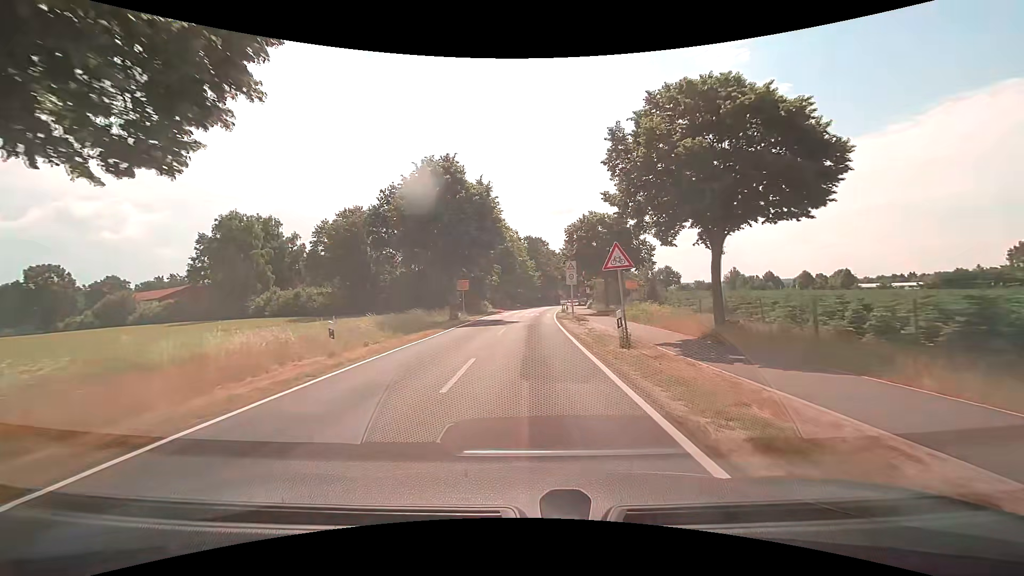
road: secondary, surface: asphalt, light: Day
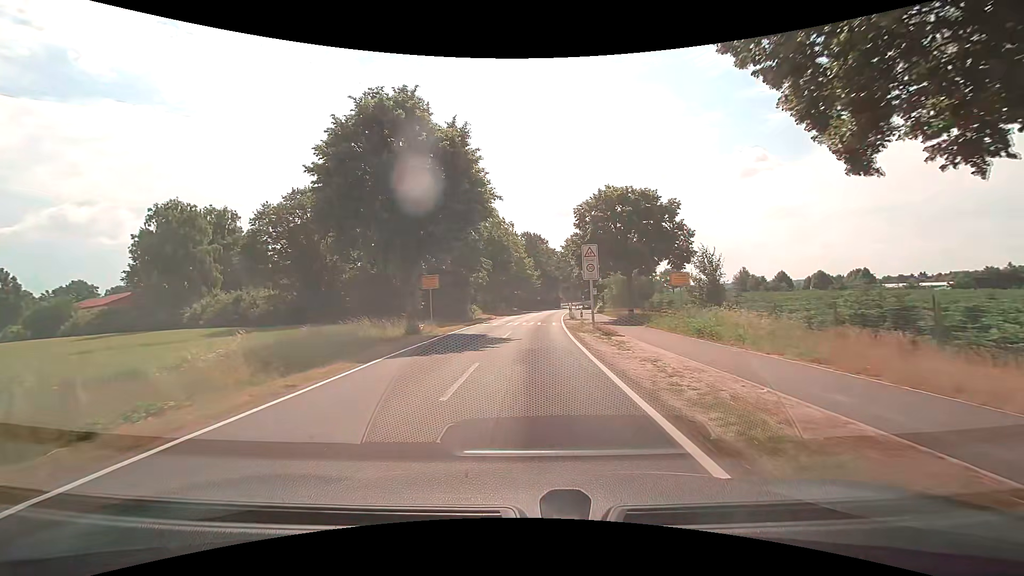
(0.0, +11.9) m; 0°
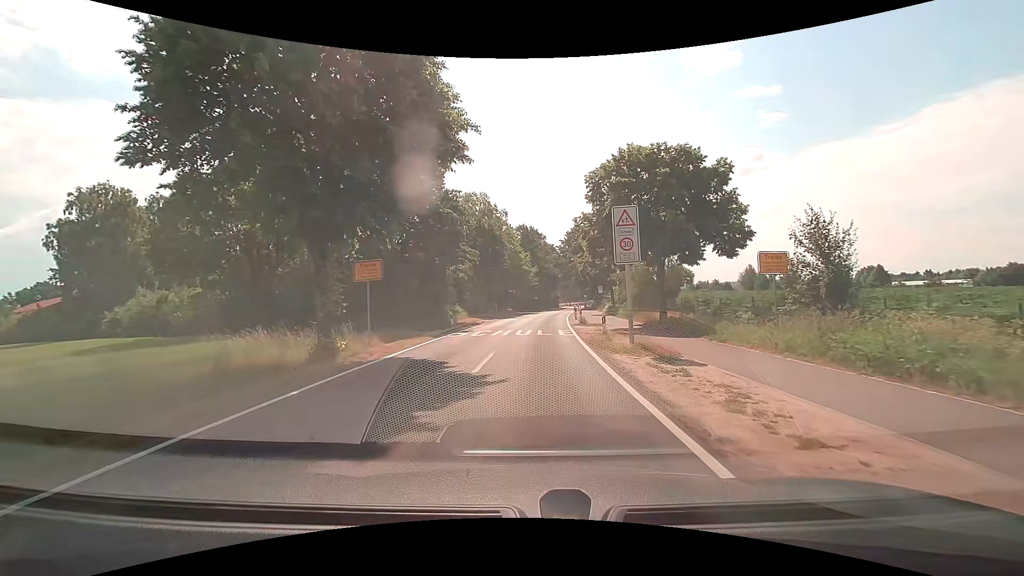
(0.0, +9.5) m; 0°
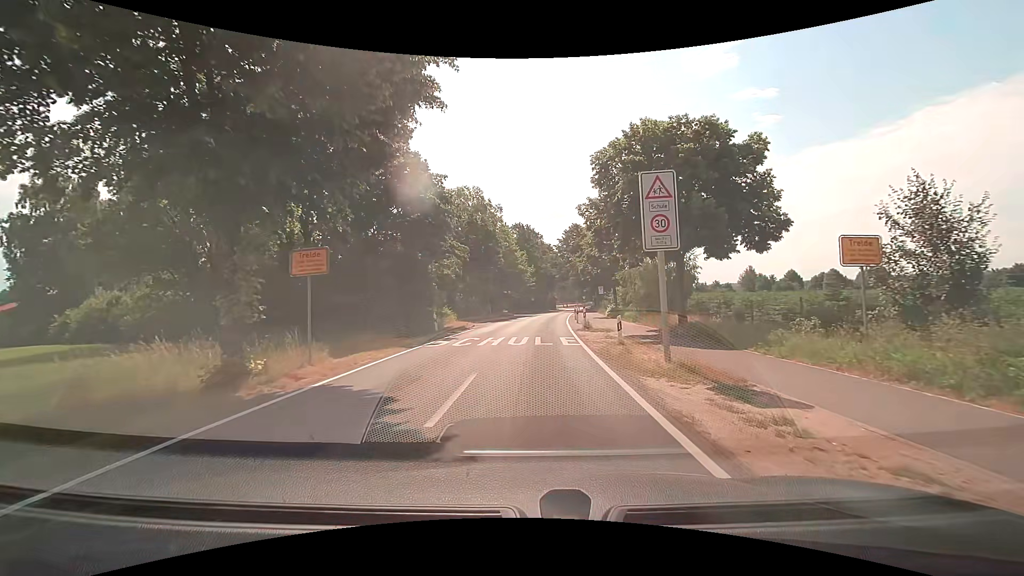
(0.0, +4.1) m; 0°
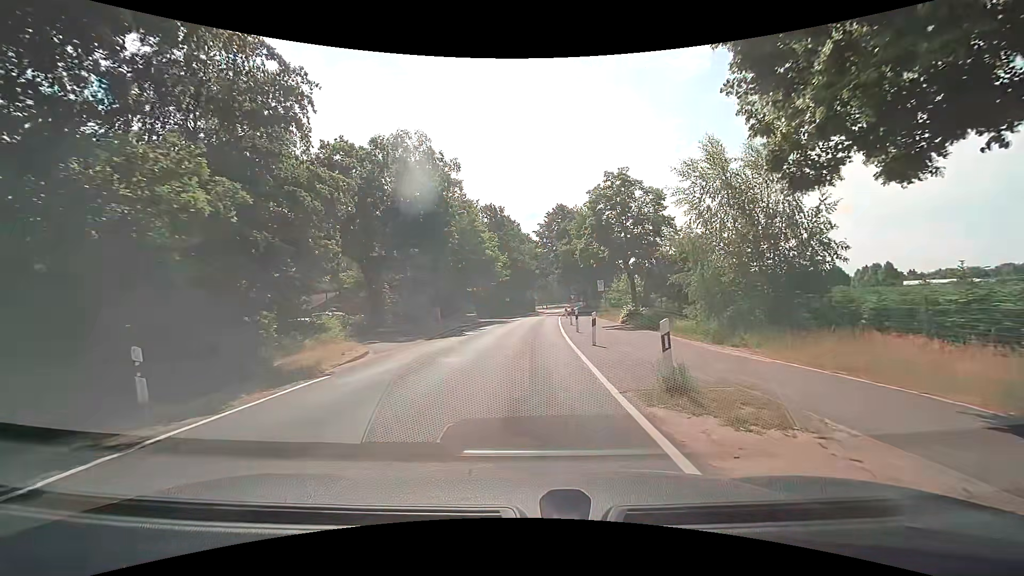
(+0.6, +18.9) m; +3°
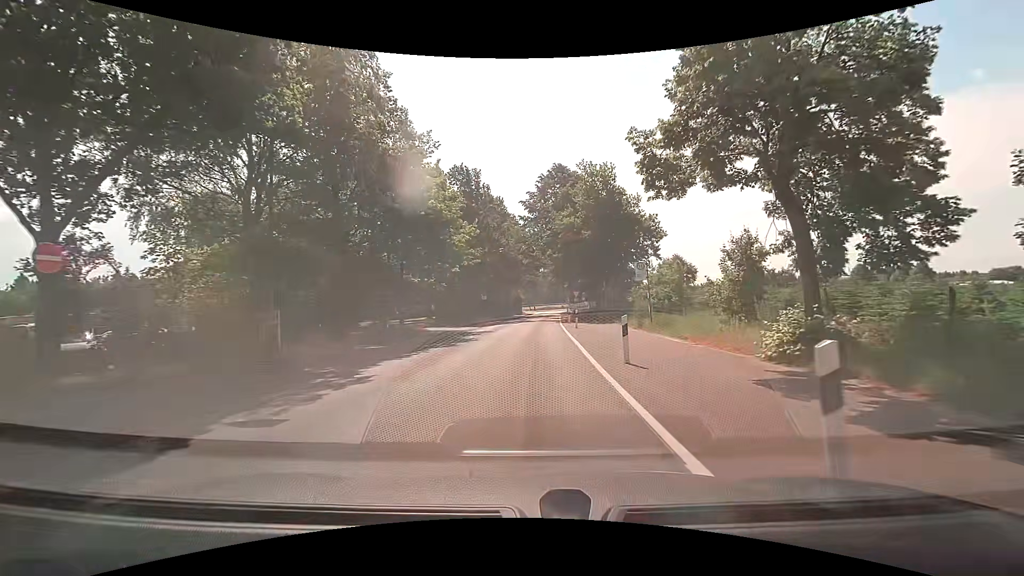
(+0.2, +21.1) m; +1°
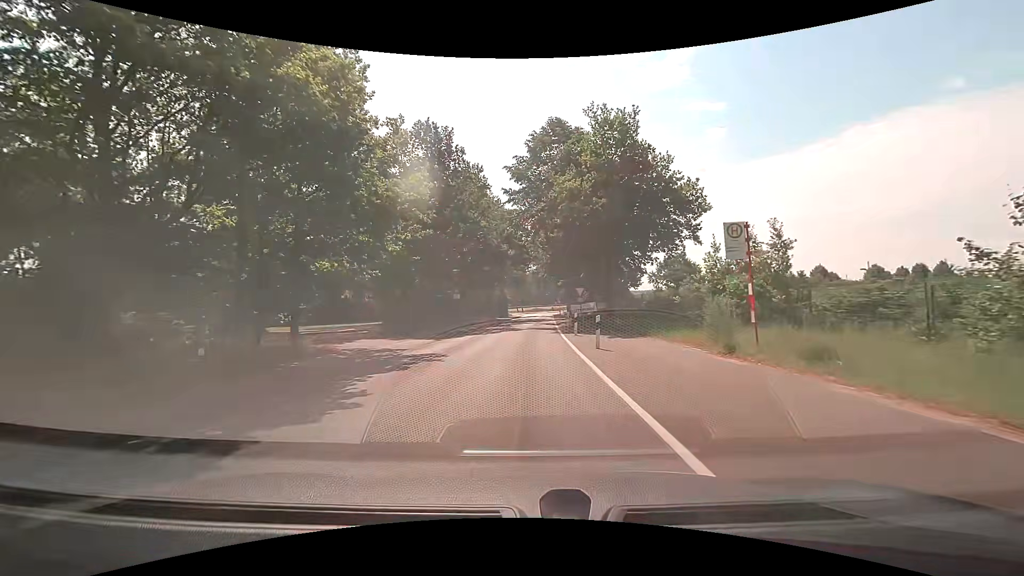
(+0.1, +13.2) m; 0°
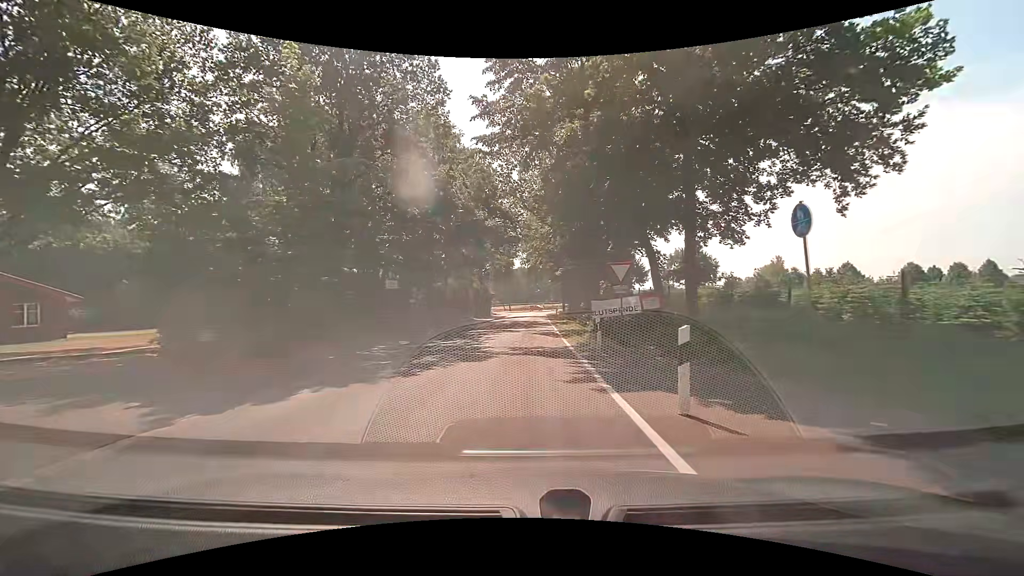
(+0.5, +17.8) m; +2°
(0, +10) (0, +20) (0, +30) (0, +40) (0, +50) (+1, +60) (+1, +70) (+1, +80) (+1, +90) (+3, +100) m
